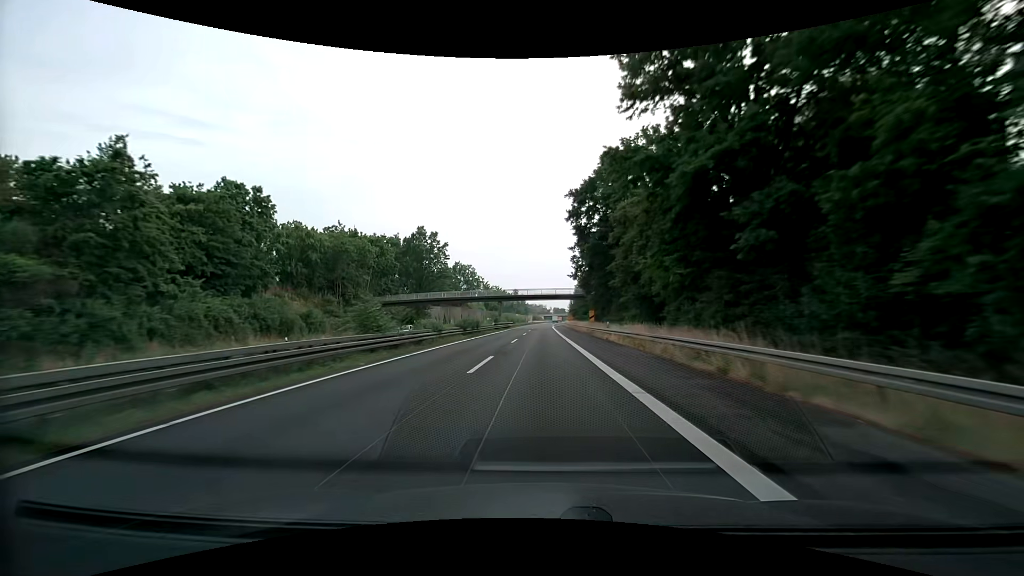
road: trunk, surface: asphalt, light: Day
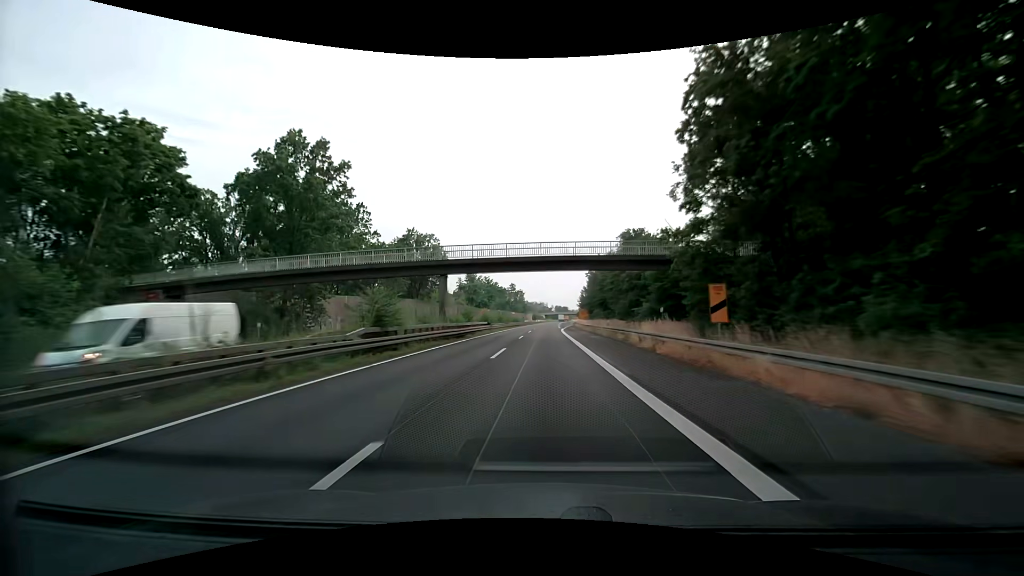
(-0.1, +49.3) m; 0°
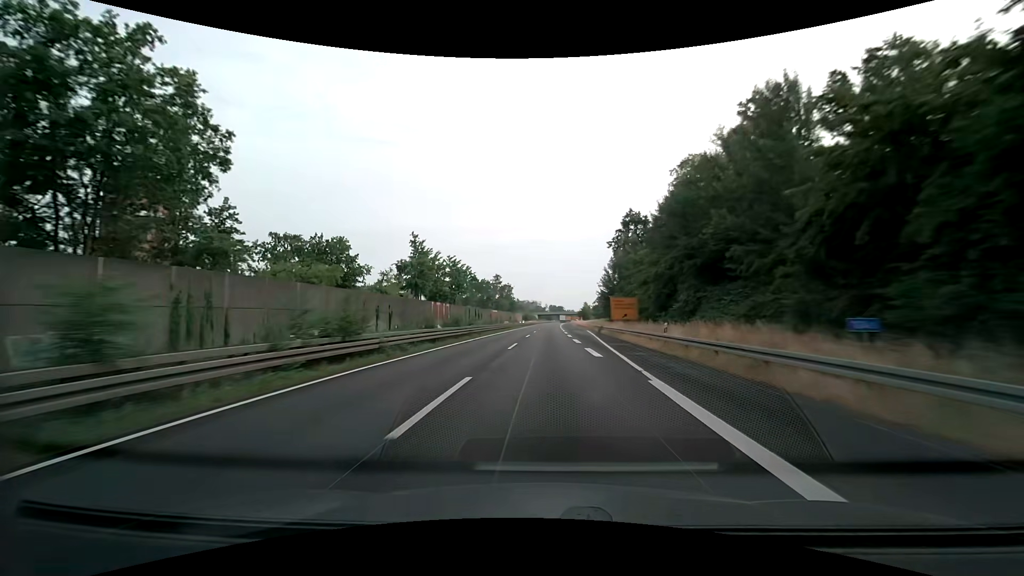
(+0.4, +65.8) m; +1°
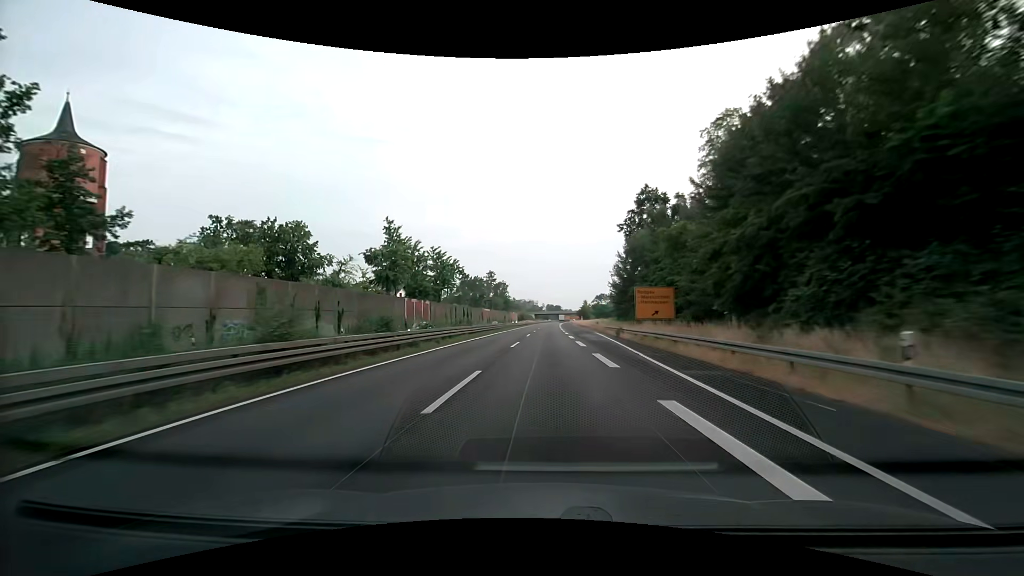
(+0.1, +16.5) m; +1°
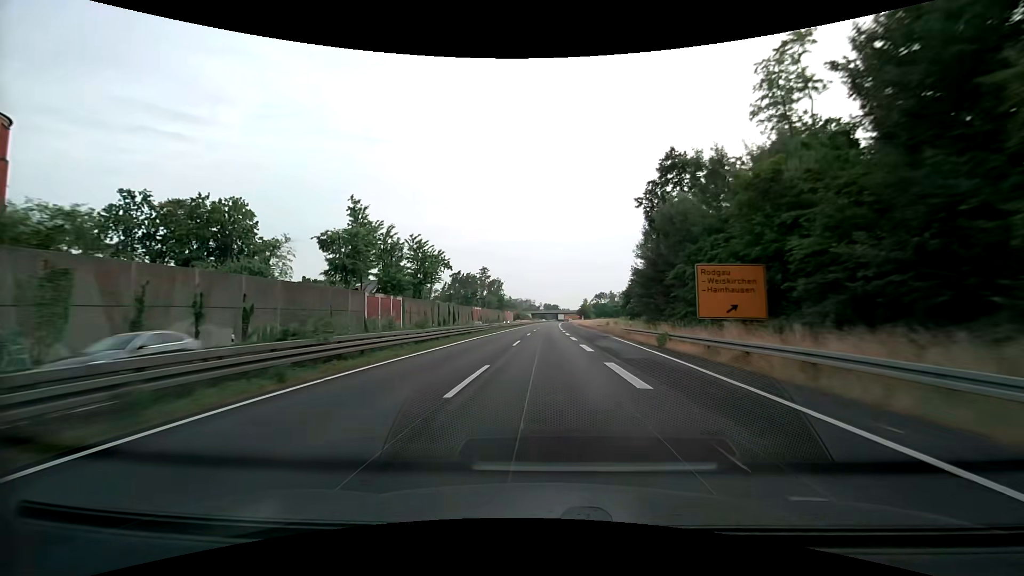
(0.0, +16.5) m; 0°
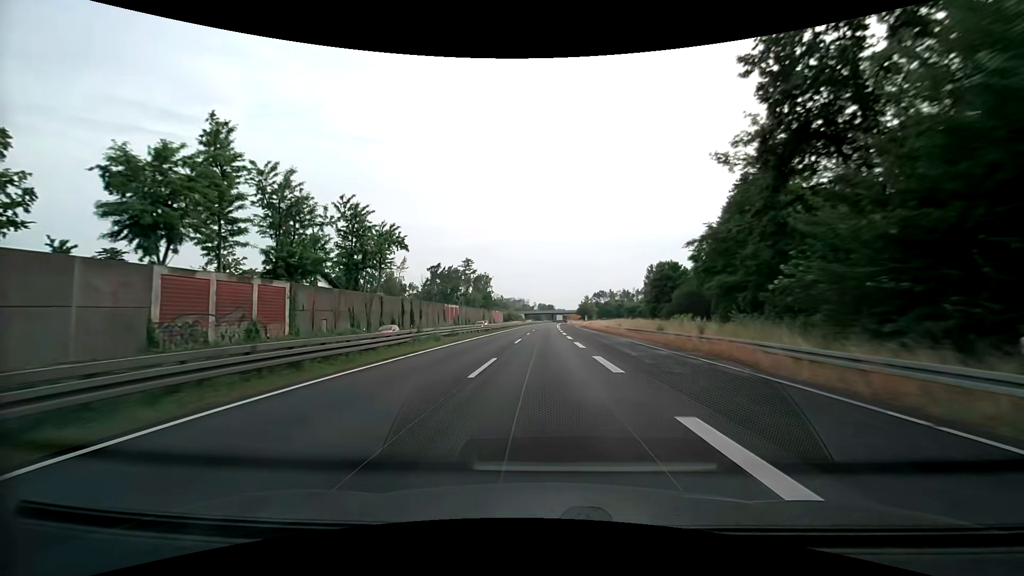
(+0.2, +33.0) m; +1°
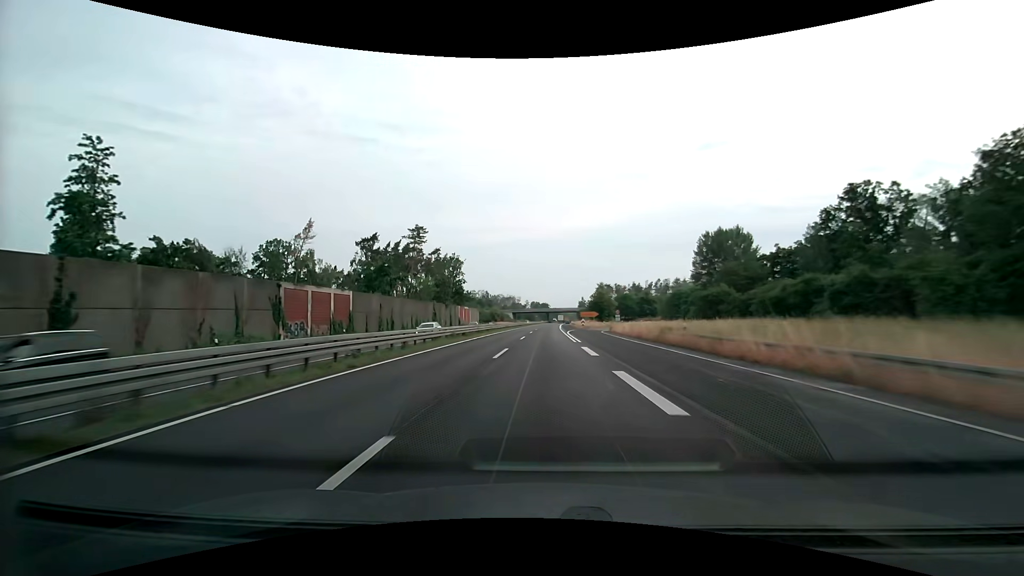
(+0.4, +66.0) m; +1°
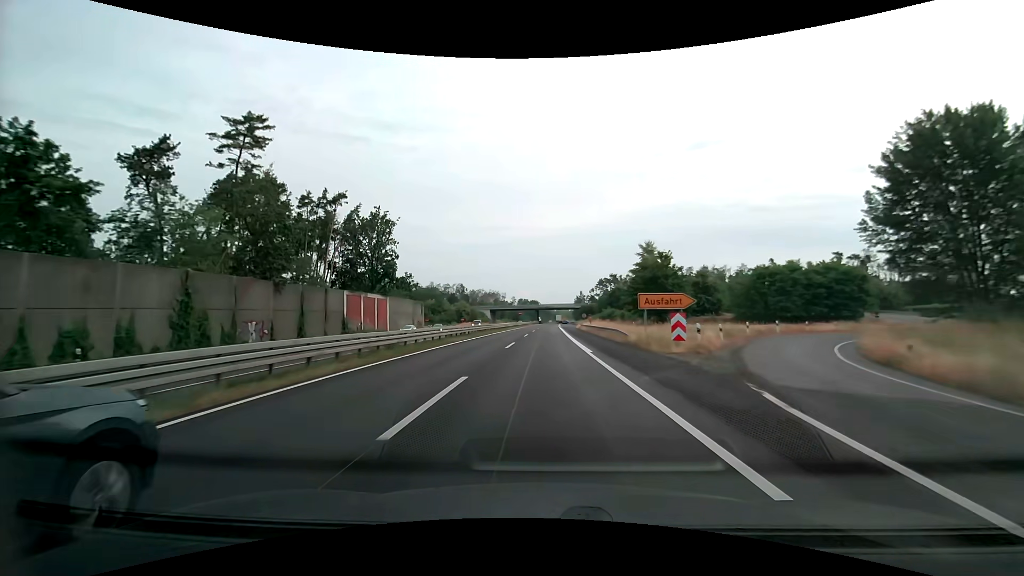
(+0.7, +66.0) m; +1°
(0, +10) (0, +20) (0, +30) (0, +40) (0, +50) (0, +60) (+1, +70) (+1, +80) (+1, +90) (+1, +100) m
